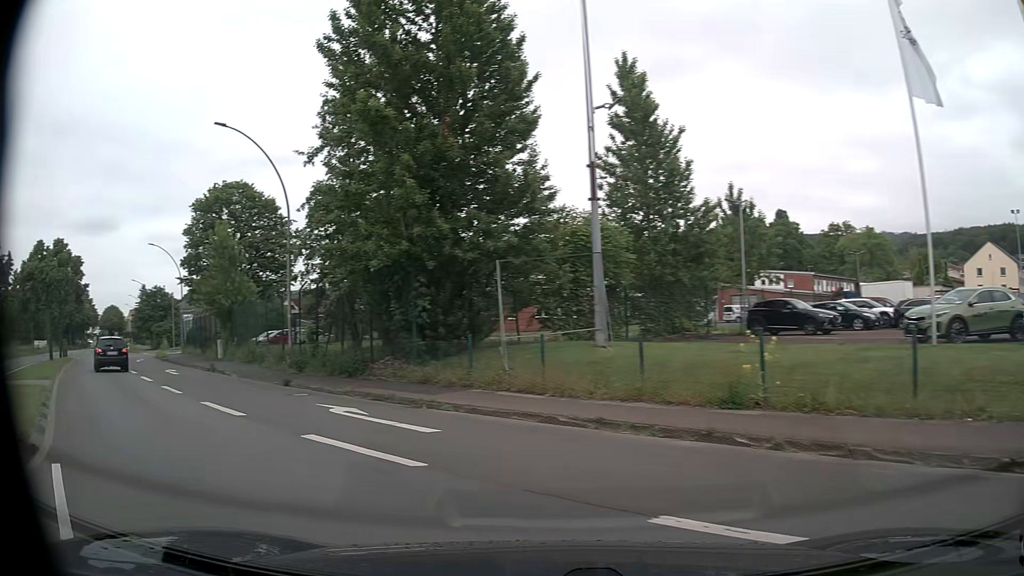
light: Day
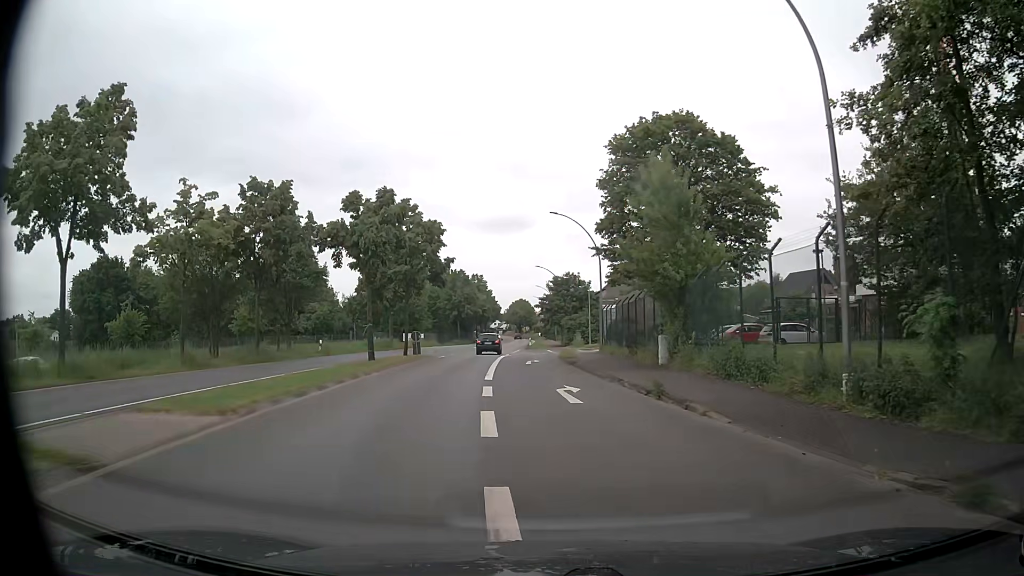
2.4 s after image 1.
(-7.0, +13.9) m; -36°
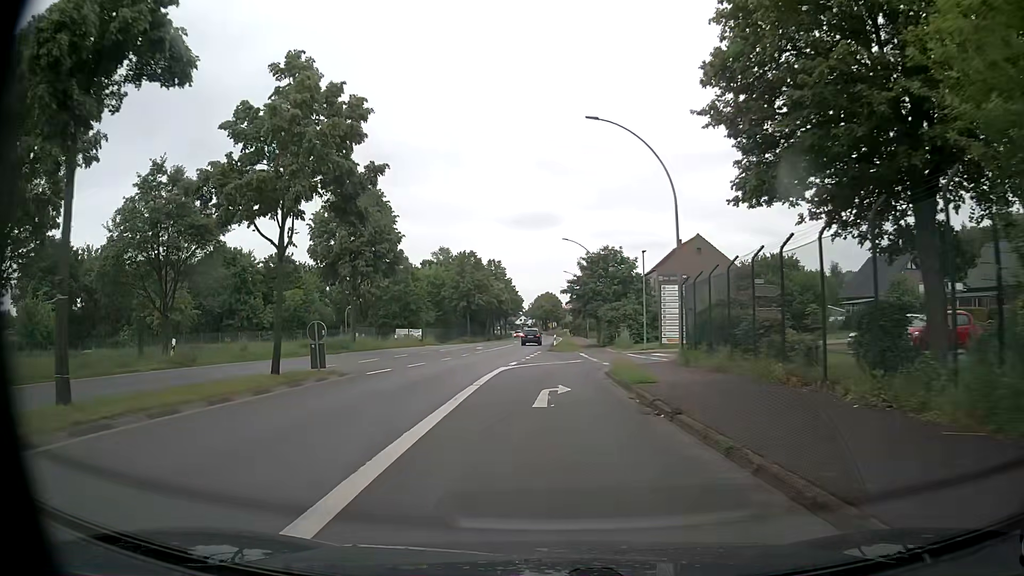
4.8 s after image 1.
(-0.2, +21.5) m; -3°
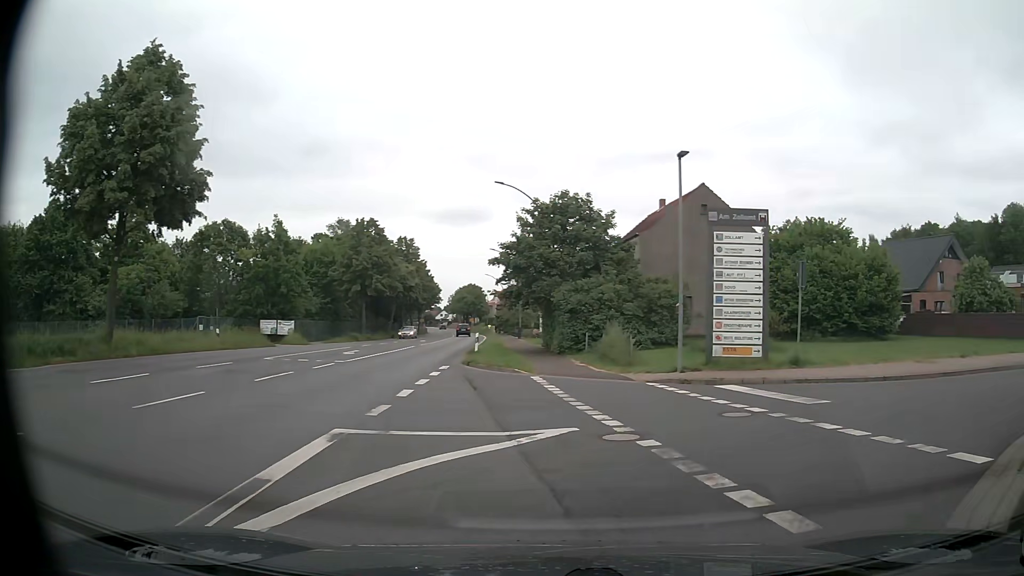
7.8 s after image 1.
(+0.2, +22.5) m; +7°
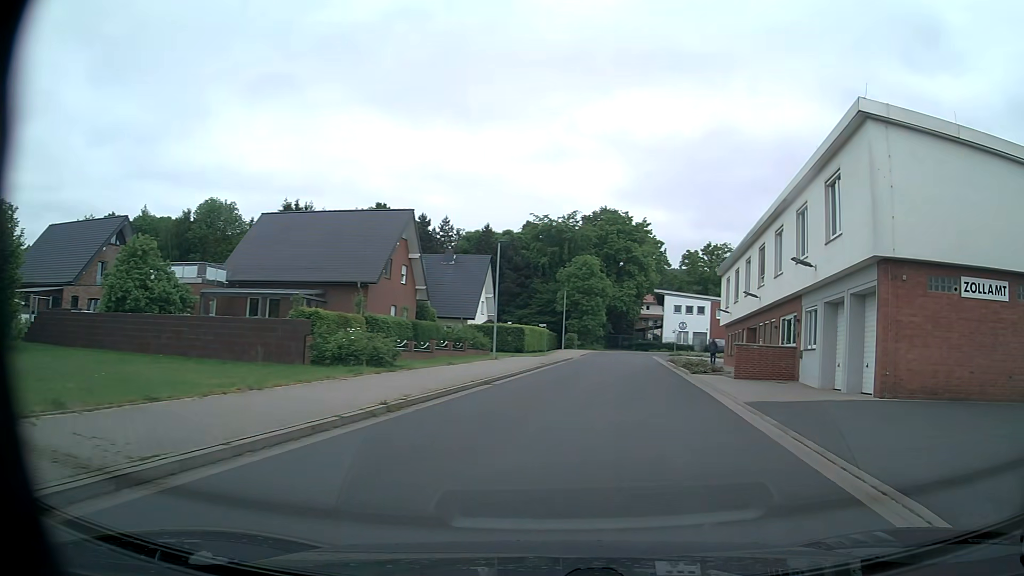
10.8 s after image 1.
(+8.1, +11.7) m; +71°
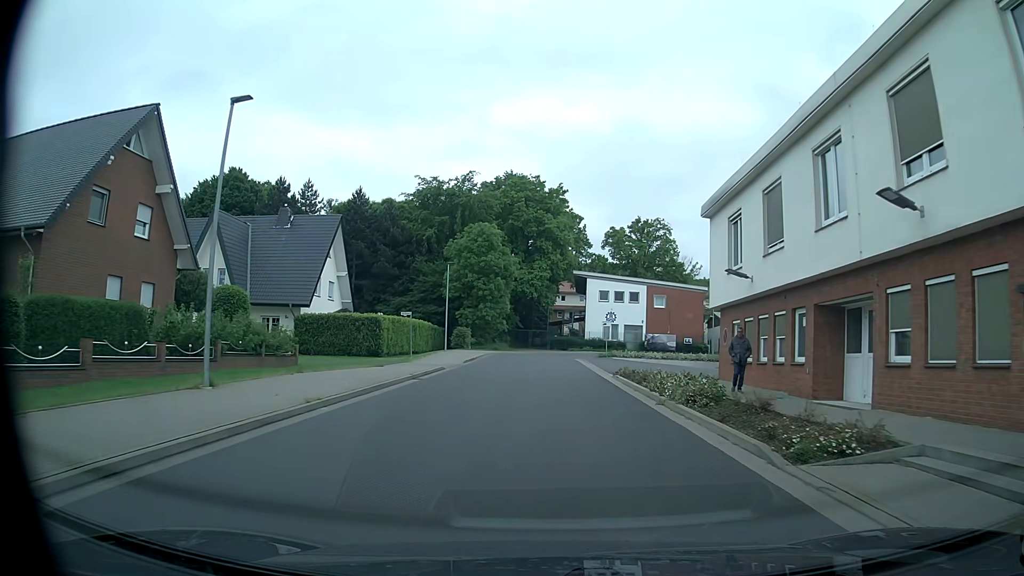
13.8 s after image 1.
(+2.3, +21.8) m; +7°
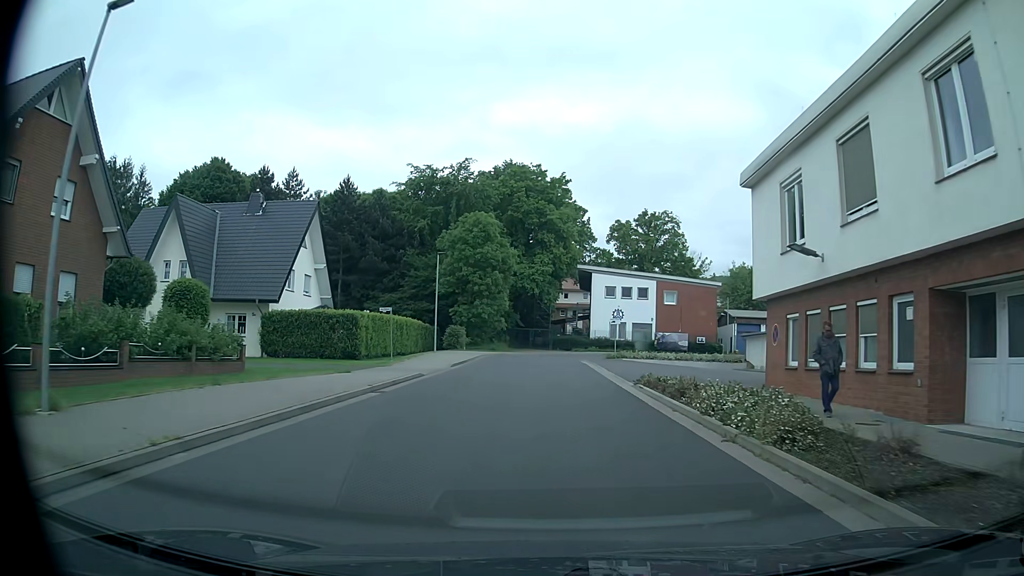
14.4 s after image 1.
(0.0, +5.4) m; 0°
